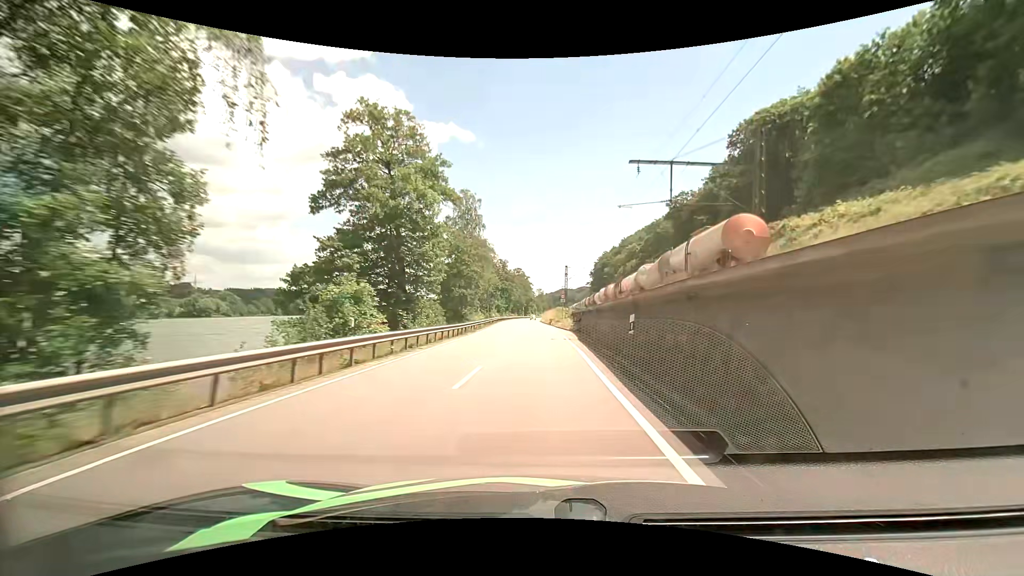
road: primary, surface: asphalt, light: Day
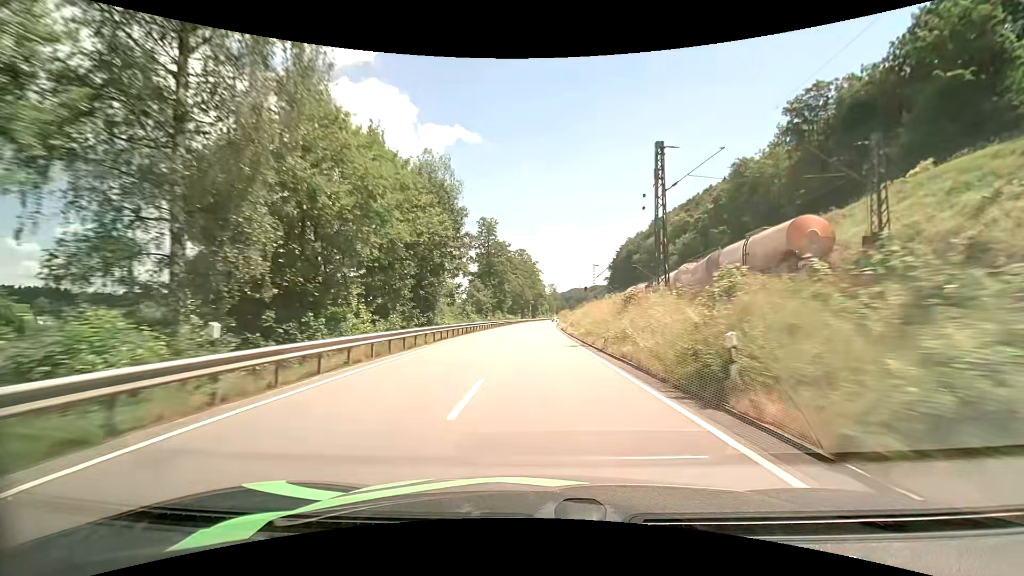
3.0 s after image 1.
(-0.4, +62.3) m; -1°
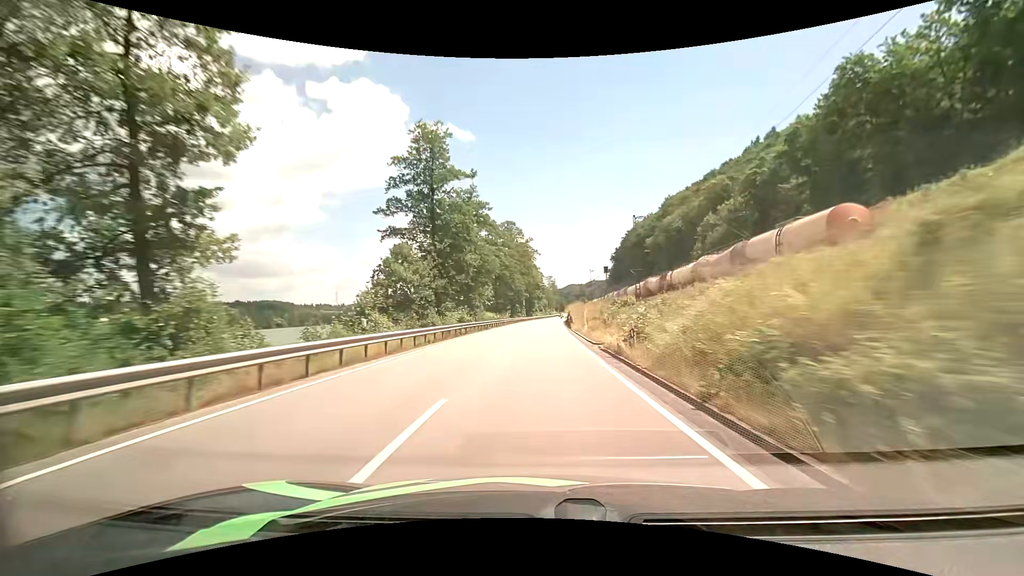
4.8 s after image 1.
(+0.1, +38.4) m; 0°
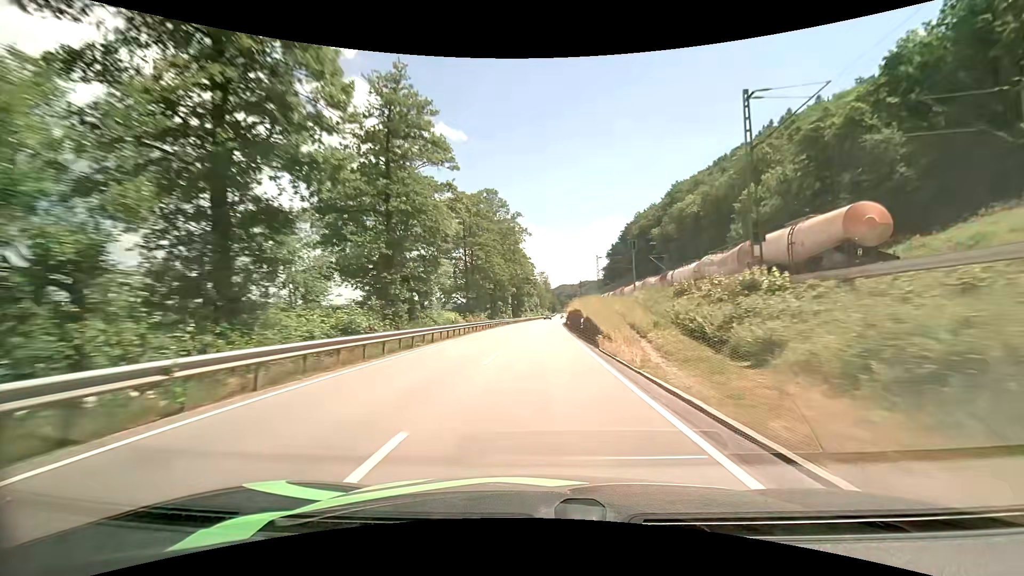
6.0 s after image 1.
(+0.2, +26.1) m; +1°
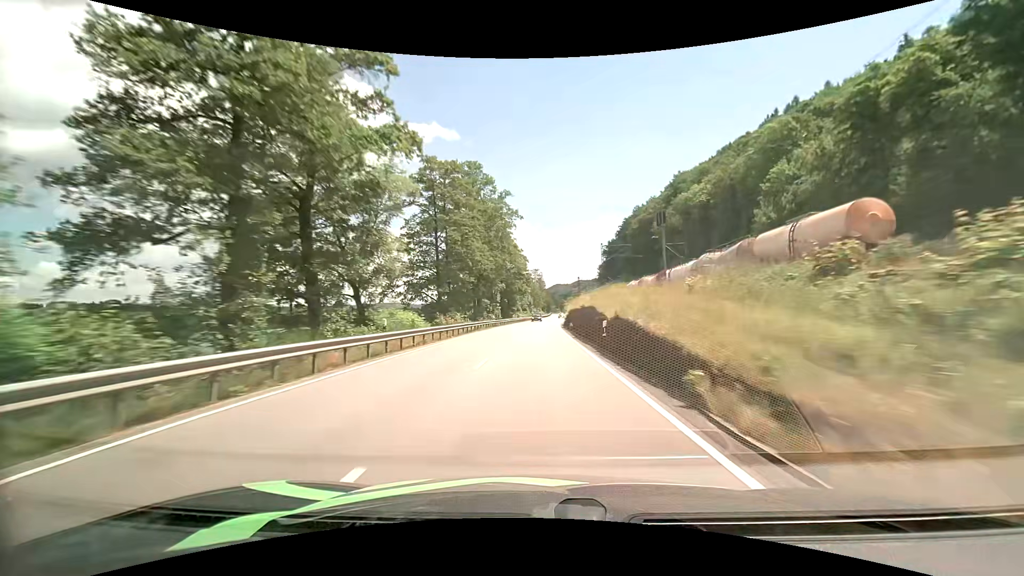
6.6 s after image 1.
(+0.1, +13.2) m; 0°
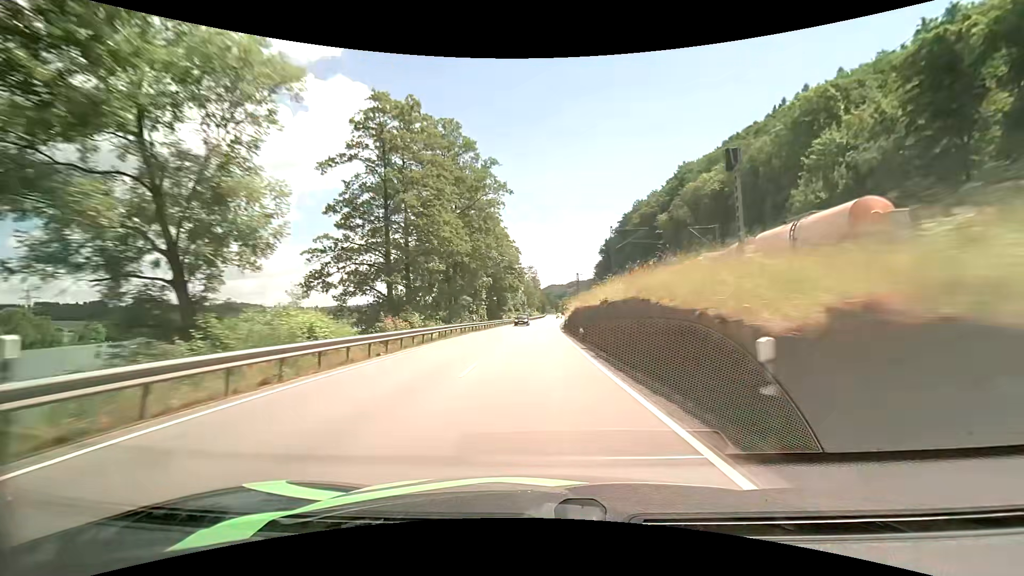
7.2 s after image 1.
(+0.1, +13.3) m; +1°
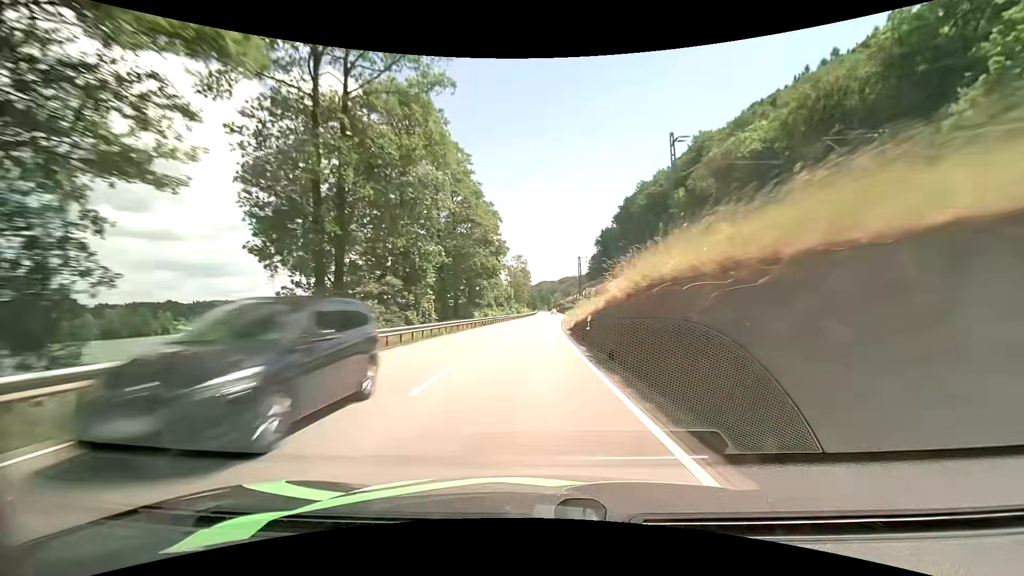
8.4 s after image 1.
(+0.1, +26.7) m; +1°
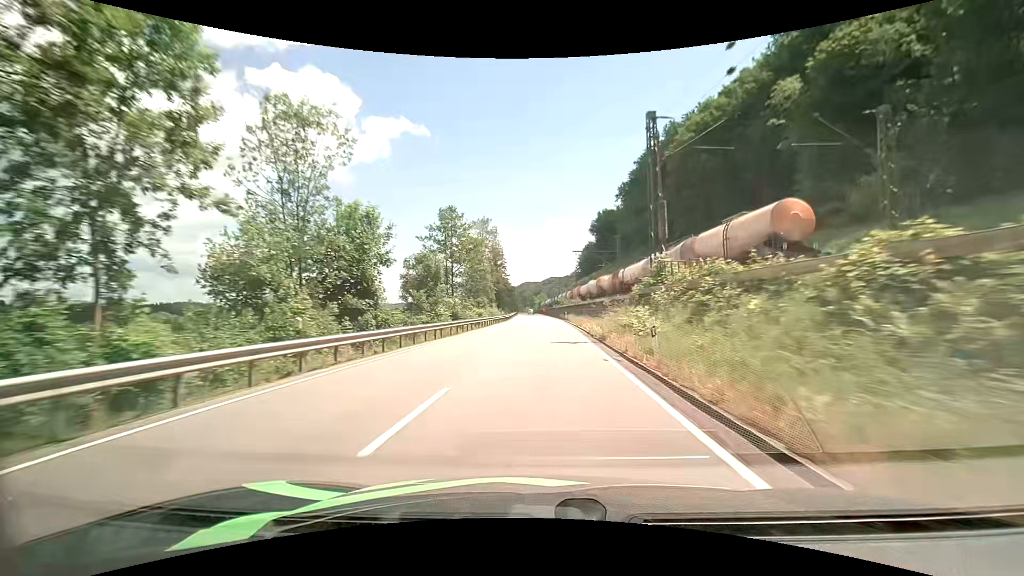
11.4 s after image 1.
(+1.3, +62.3) m; +2°
(0, +10) (0, +20) (0, +30) (0, +40) (+1, +50) (+1, +60) (+1, +70) (0, +80) (0, +90) (0, +100) m
